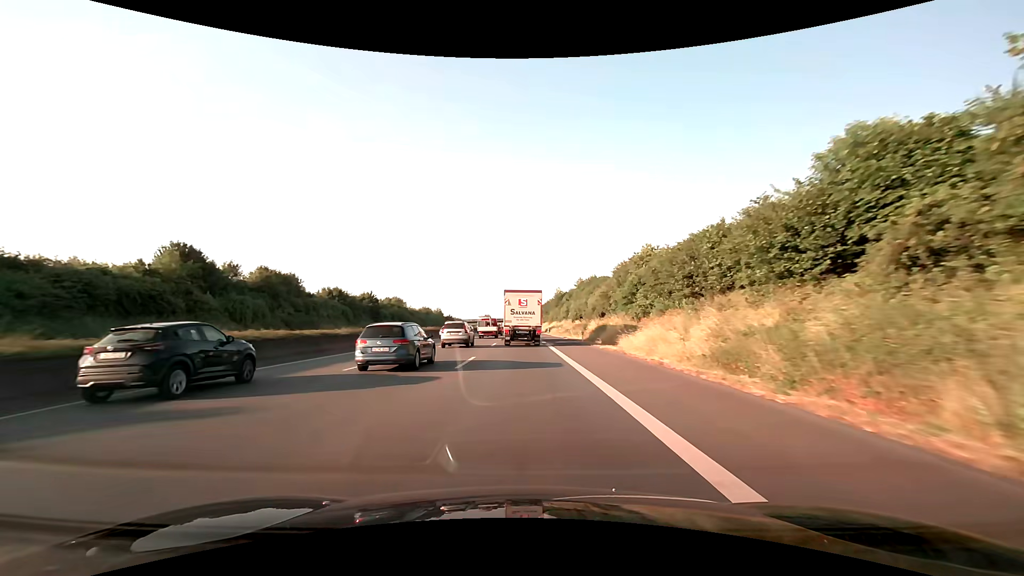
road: motorway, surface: asphalt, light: Day
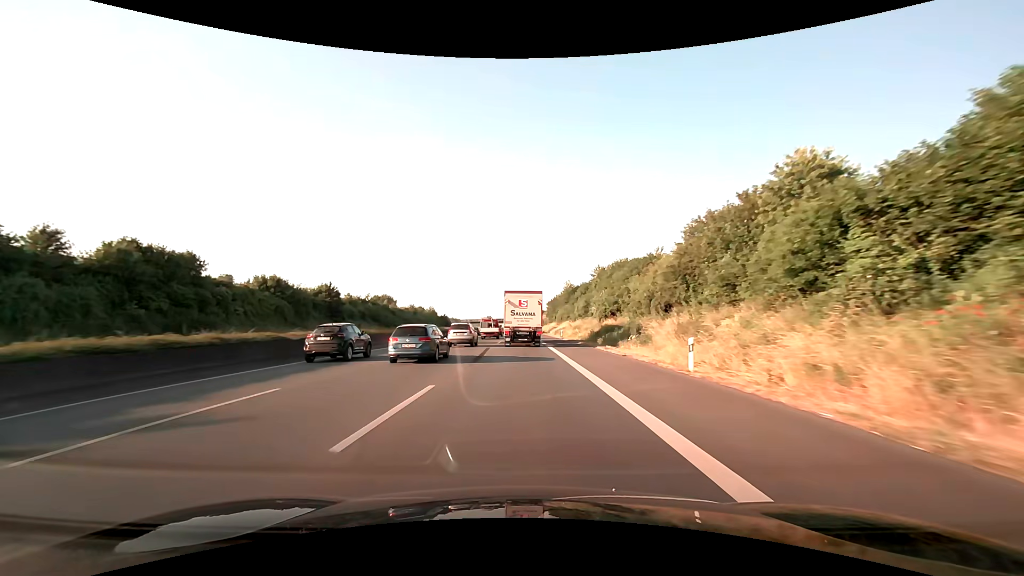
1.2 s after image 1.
(0.0, +28.4) m; 0°
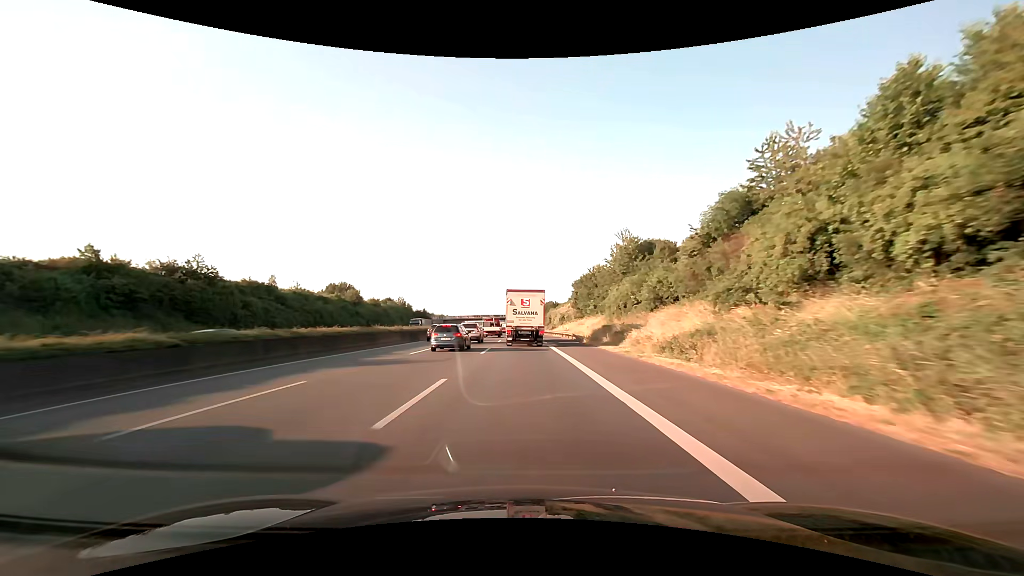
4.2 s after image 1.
(-0.3, +70.9) m; -1°
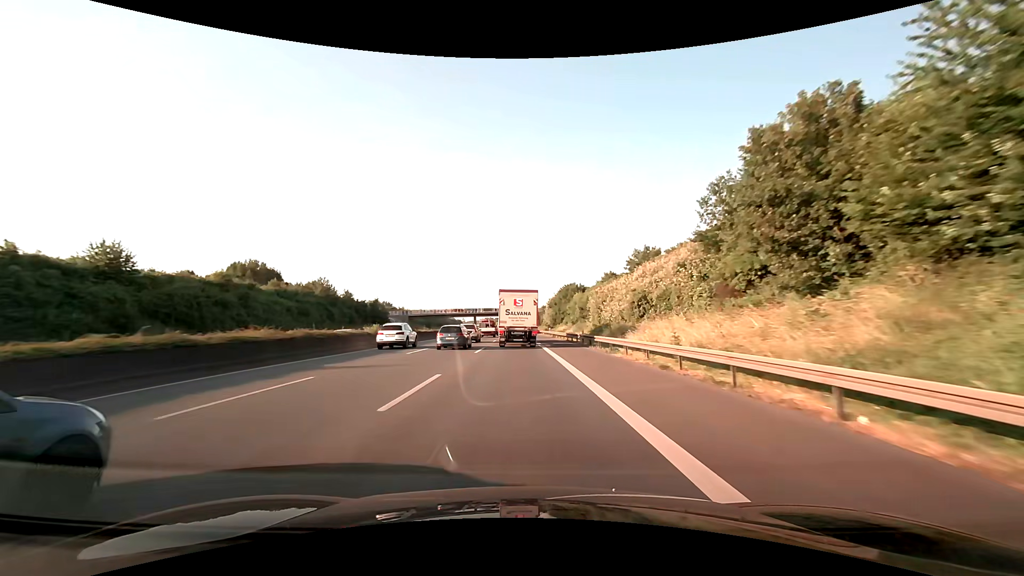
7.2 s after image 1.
(-0.2, +70.7) m; 0°
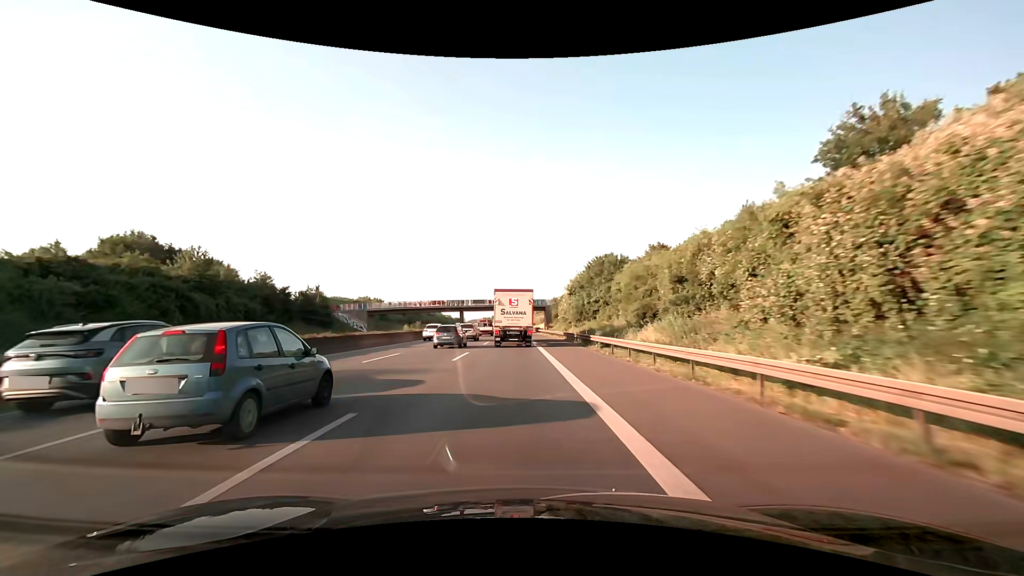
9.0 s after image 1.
(-0.2, +42.3) m; 0°
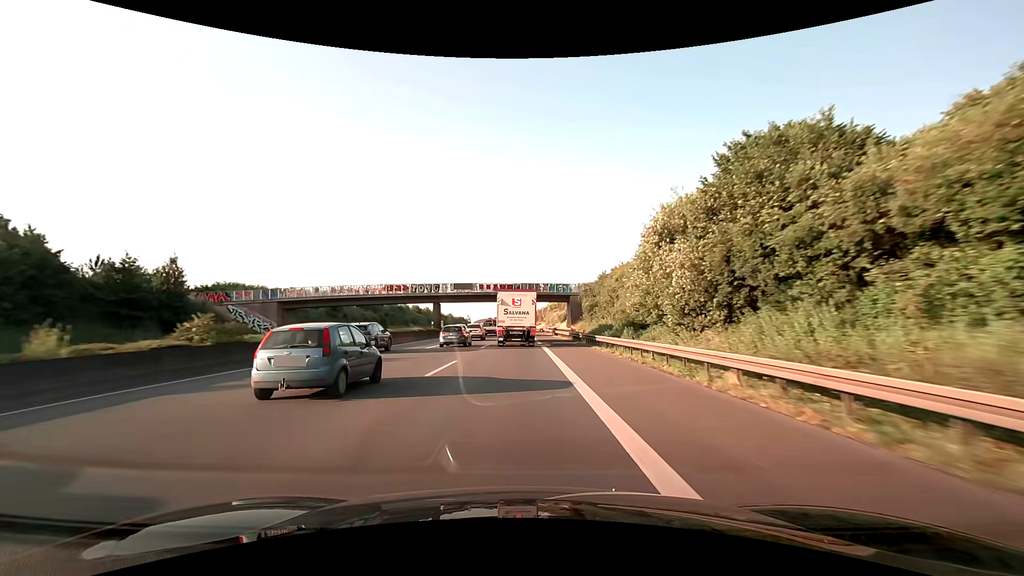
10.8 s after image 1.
(-0.5, +42.3) m; -1°
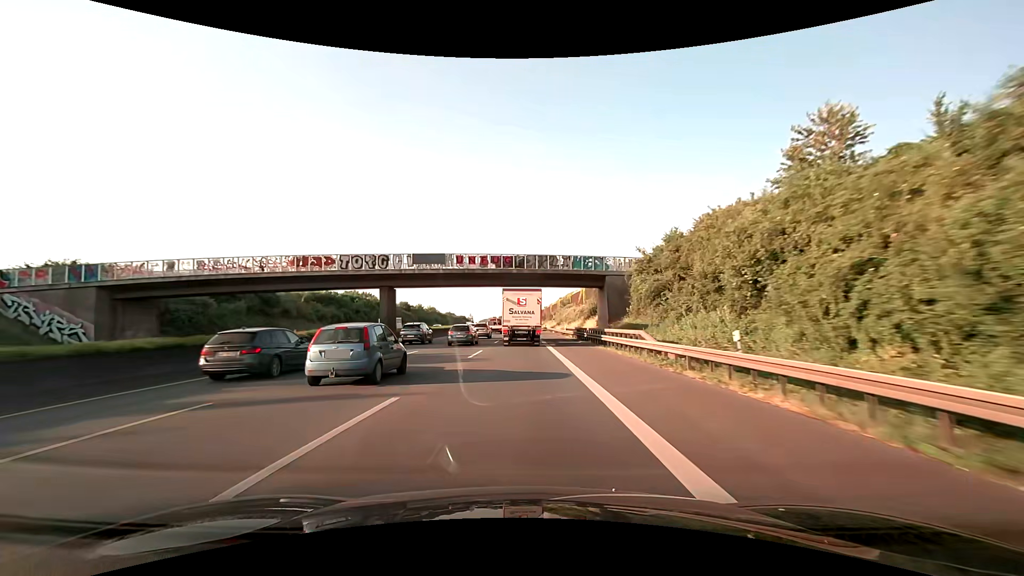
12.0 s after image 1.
(-0.2, +28.2) m; -1°
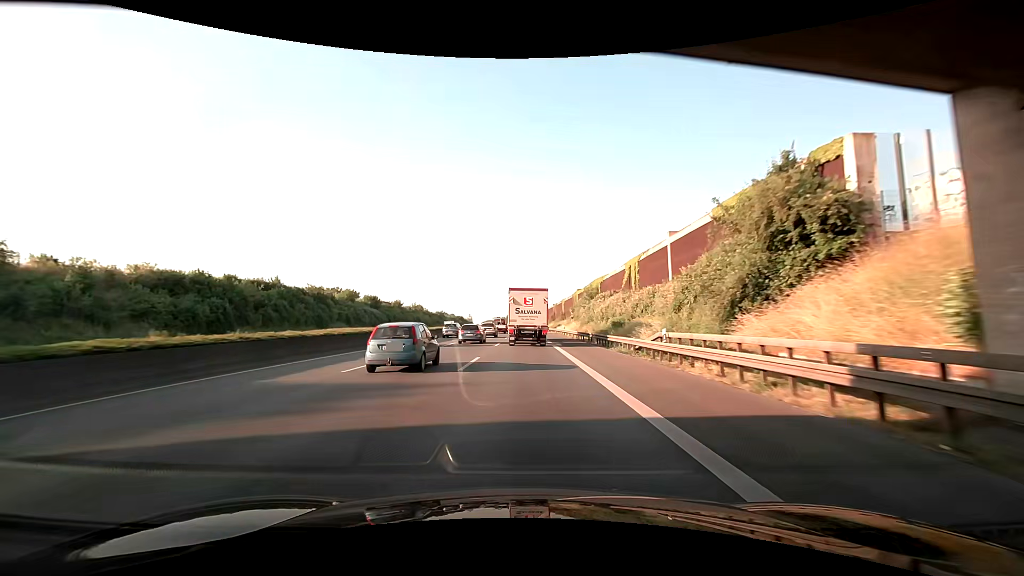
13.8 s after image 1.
(-0.2, +42.3) m; -1°
(0, +10) (0, +20) (0, +30) (0, +40) (0, +50) (0, +60) (0, +70) (0, +80) (0, +90) (0, +100) m
